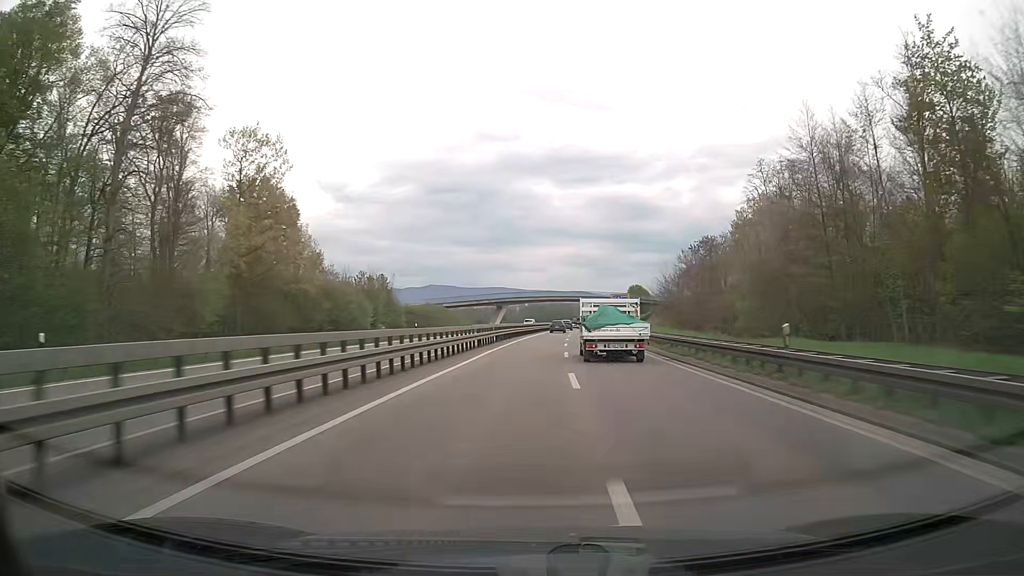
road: trunk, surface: asphalt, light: Day
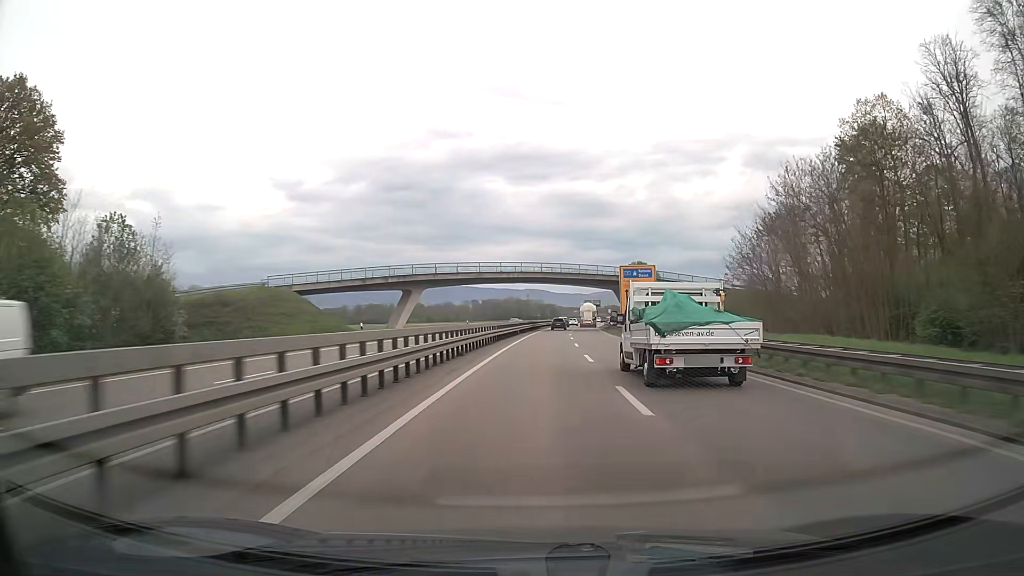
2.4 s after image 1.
(+2.1, +64.3) m; +4°
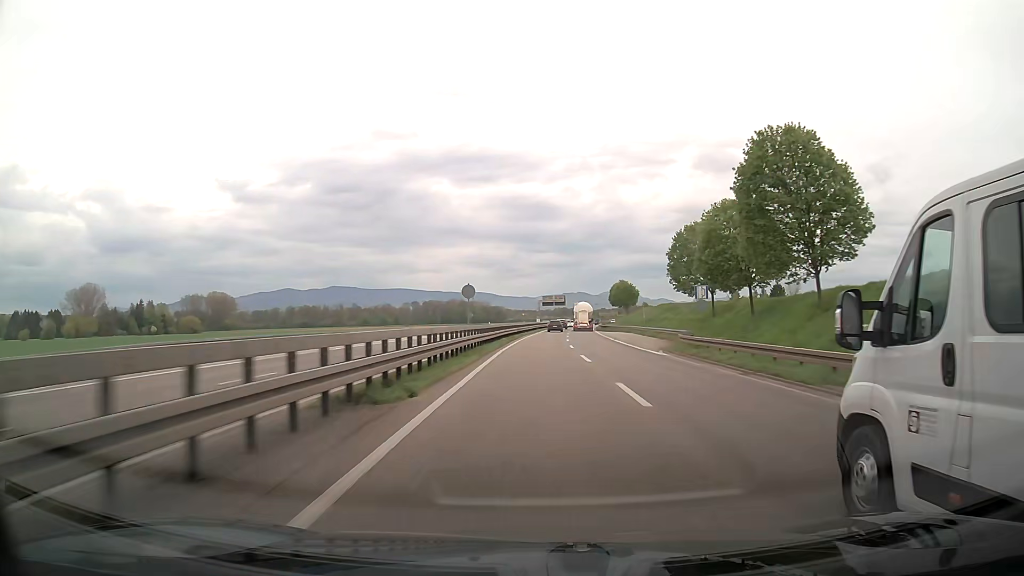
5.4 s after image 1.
(+3.1, +83.0) m; +4°
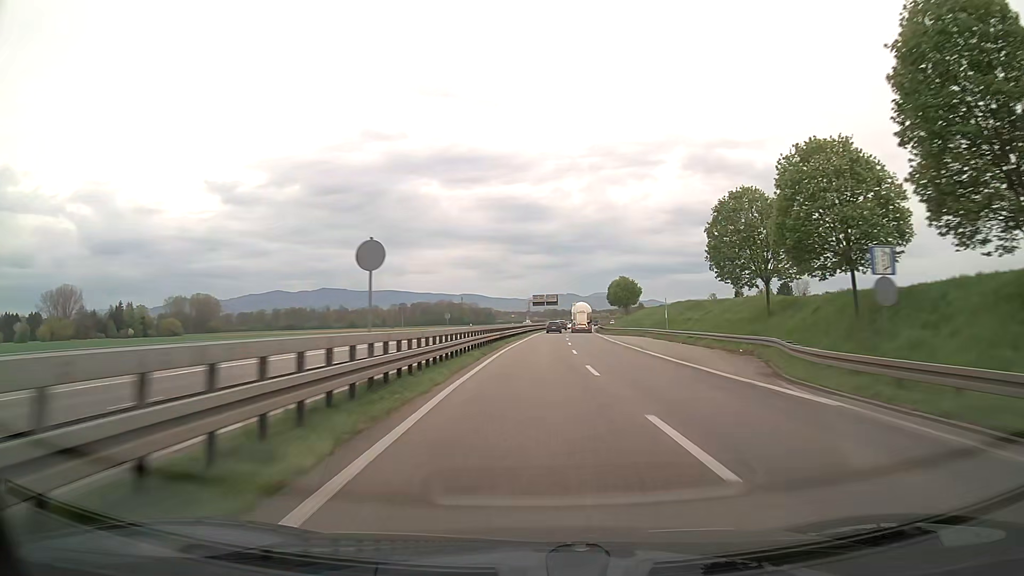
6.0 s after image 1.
(+0.1, +16.9) m; +1°
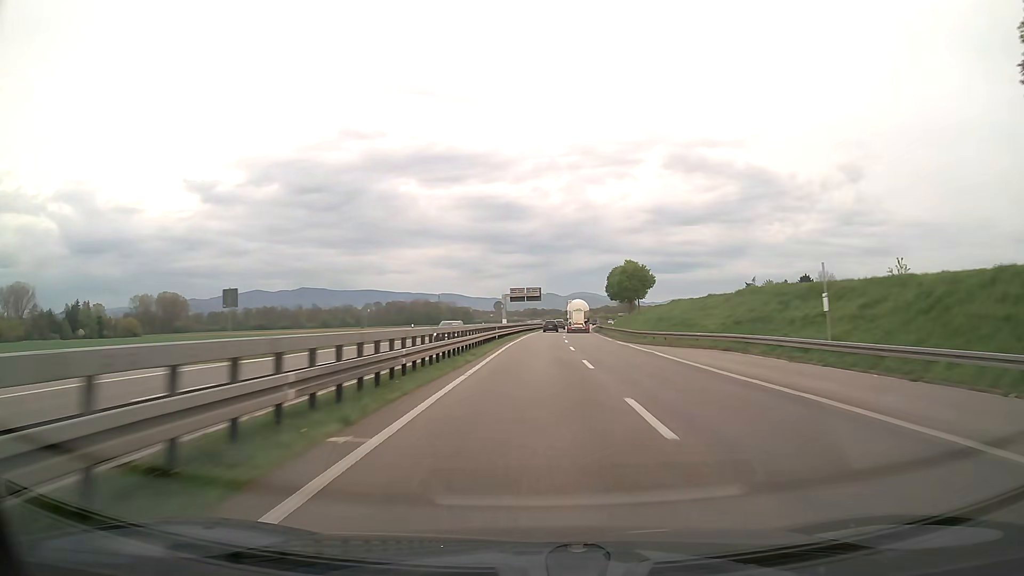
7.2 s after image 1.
(+0.5, +34.1) m; +2°
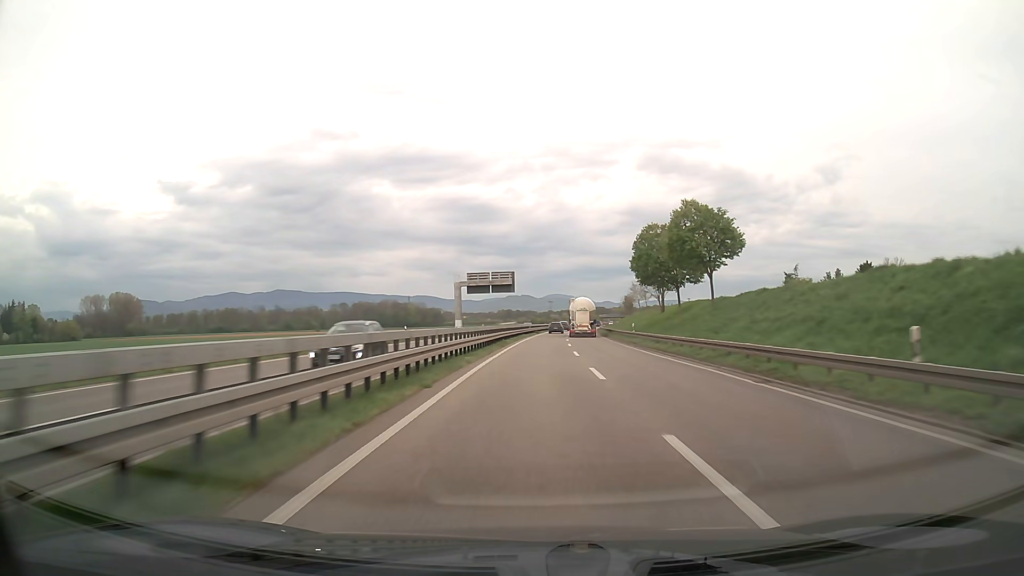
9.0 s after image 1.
(+1.0, +51.7) m; +2°
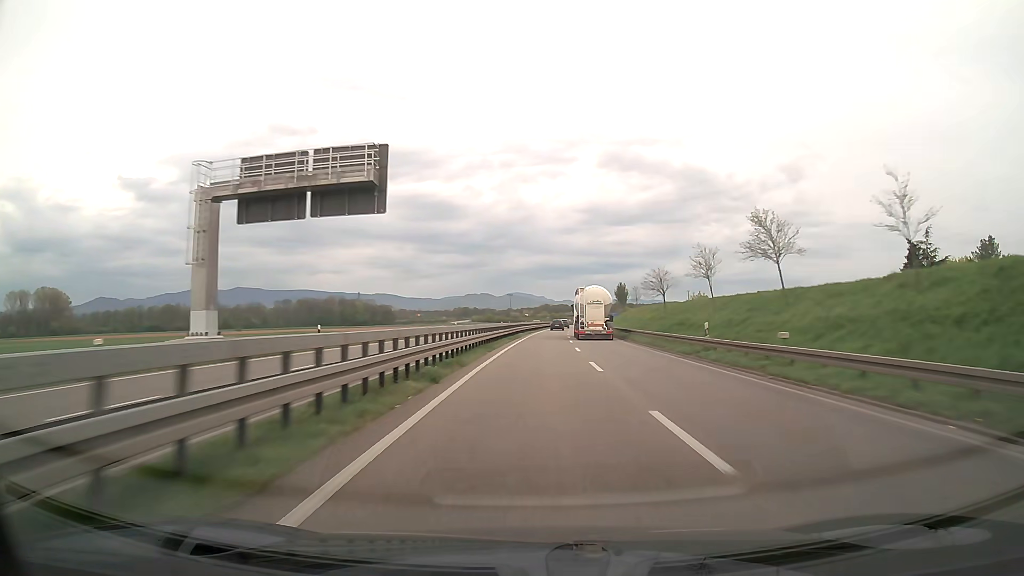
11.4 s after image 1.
(+1.9, +70.0) m; +3°
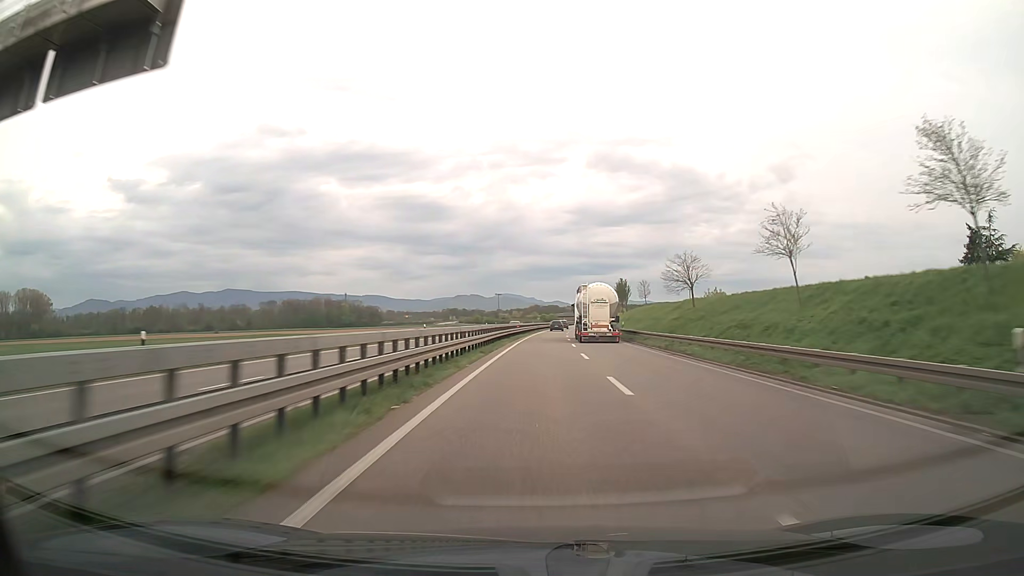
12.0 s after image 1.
(+0.1, +17.6) m; +1°
(0, +10) (0, +20) (0, +30) (+1, +40) (+1, +50) (+1, +60) (+2, +70) (+3, +80) (+3, +90) (+4, +100) m
